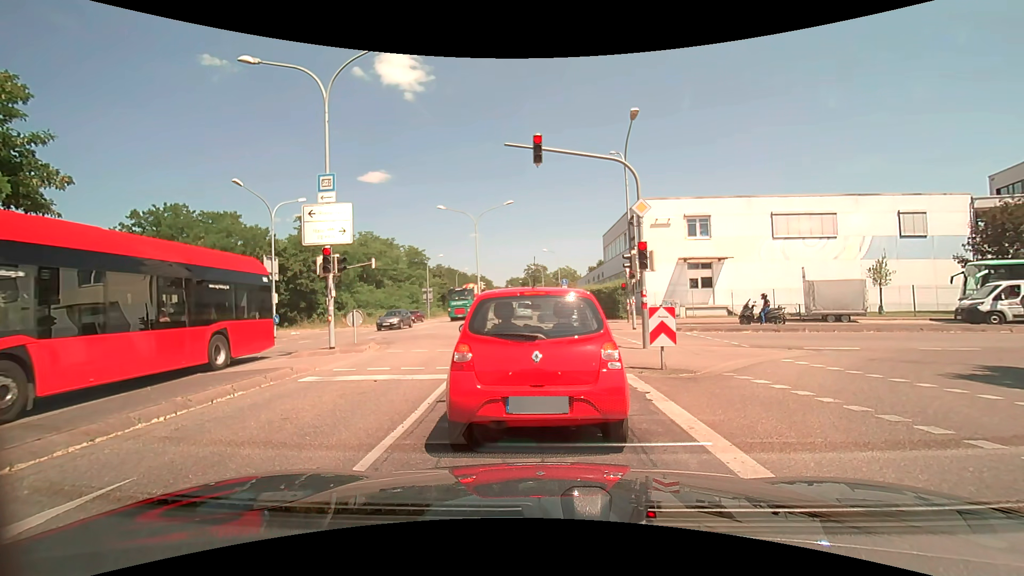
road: secondary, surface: asphalt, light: Day
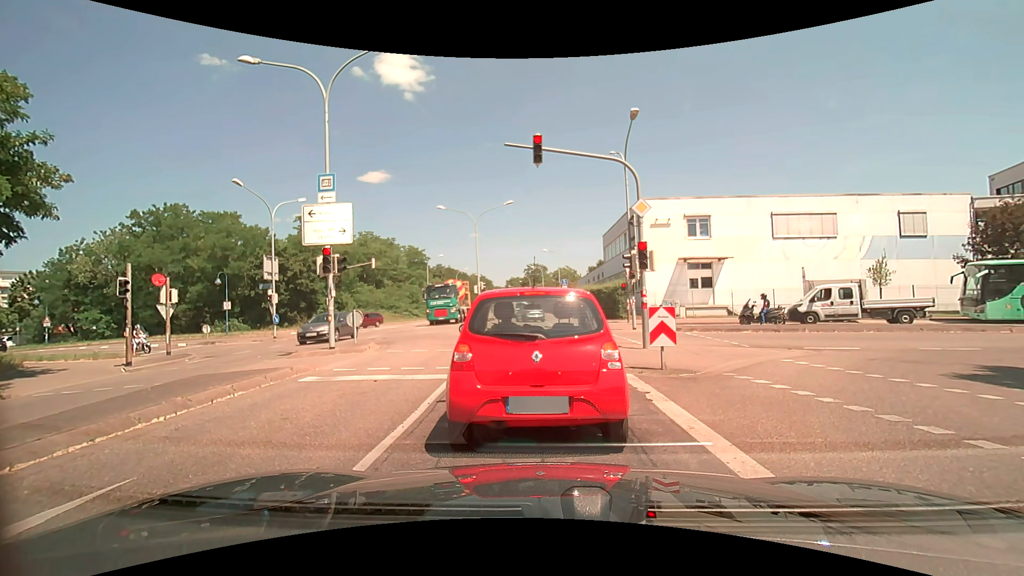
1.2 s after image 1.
(0.0, 0.0) m; 0°
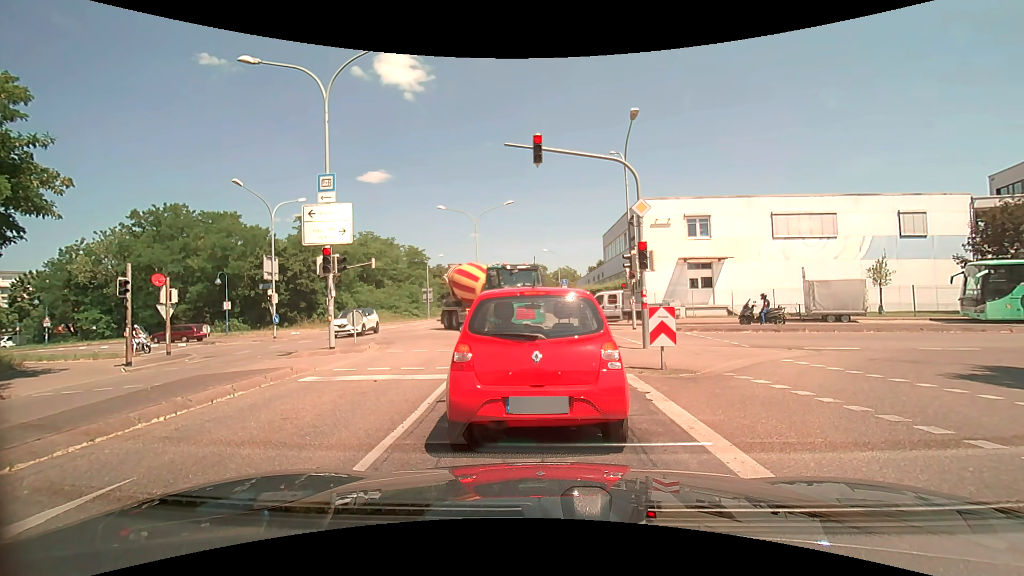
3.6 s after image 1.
(0.0, 0.0) m; 0°
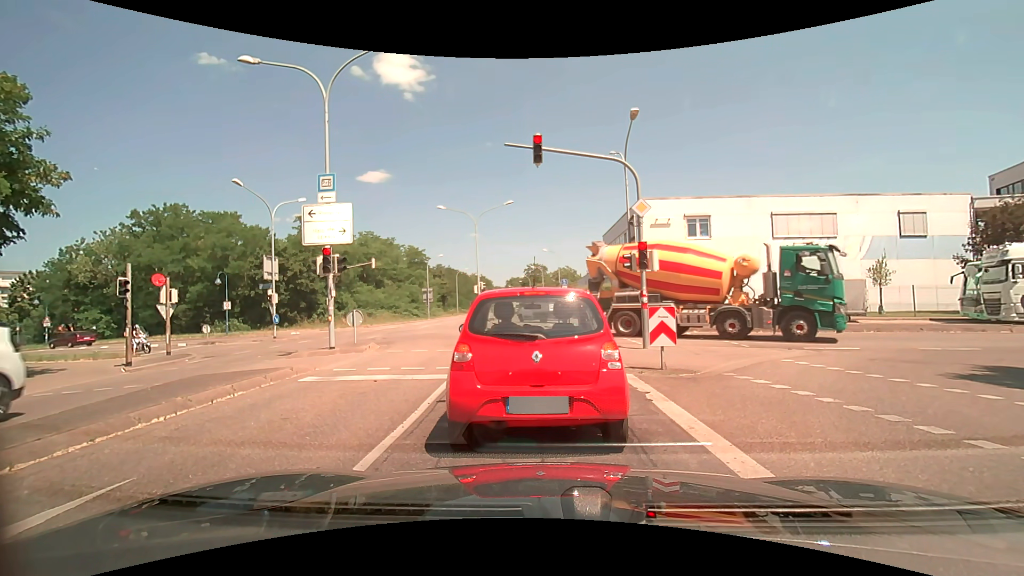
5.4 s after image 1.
(0.0, 0.0) m; 0°
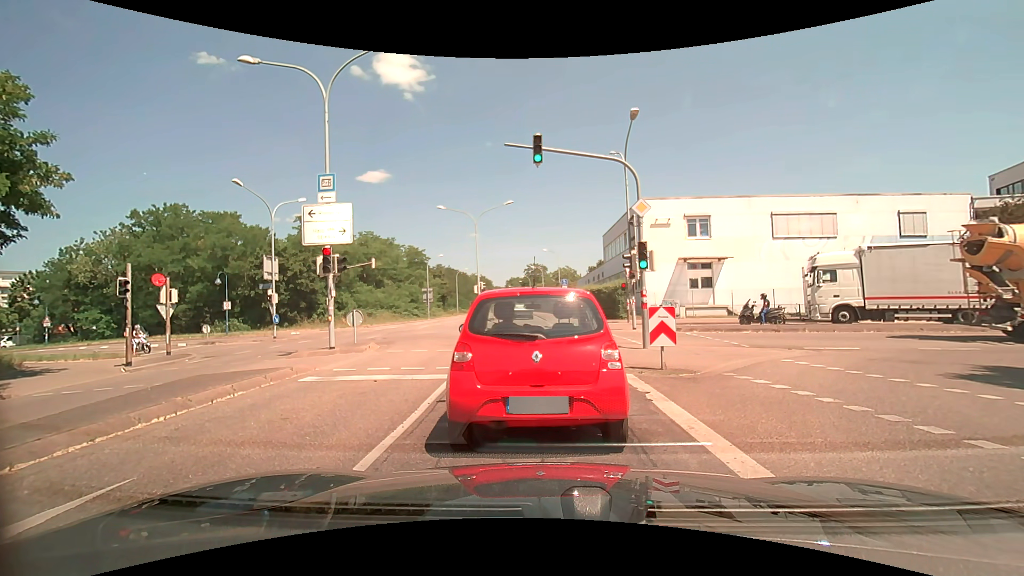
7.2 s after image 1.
(0.0, 0.0) m; 0°
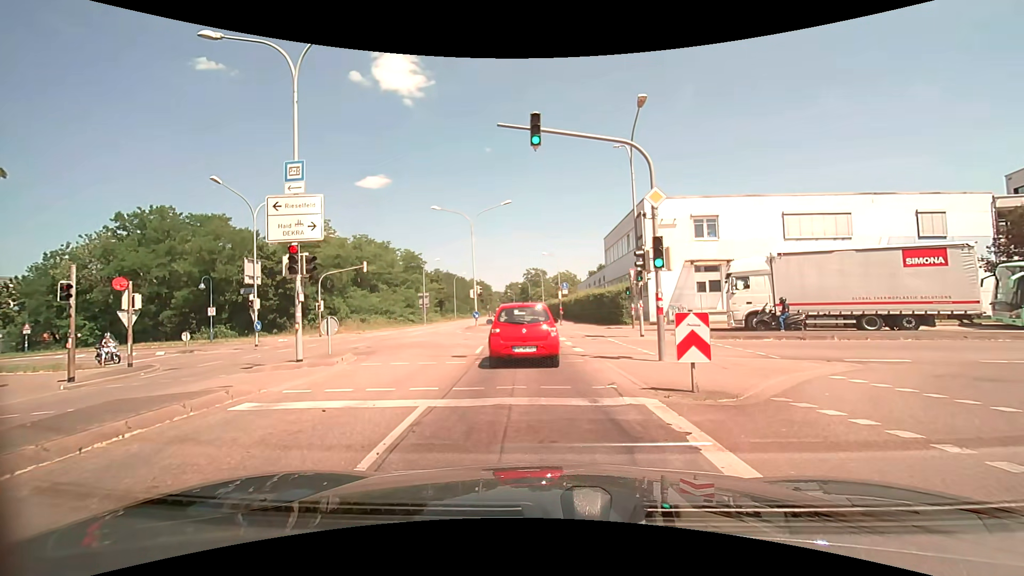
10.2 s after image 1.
(0.0, +2.2) m; 0°
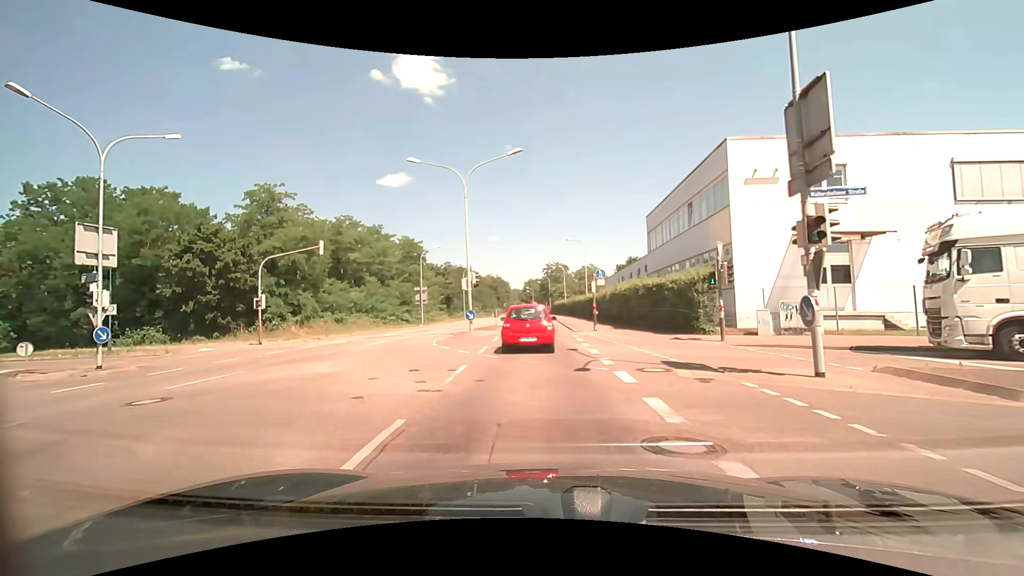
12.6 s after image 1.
(-0.4, +13.1) m; -3°
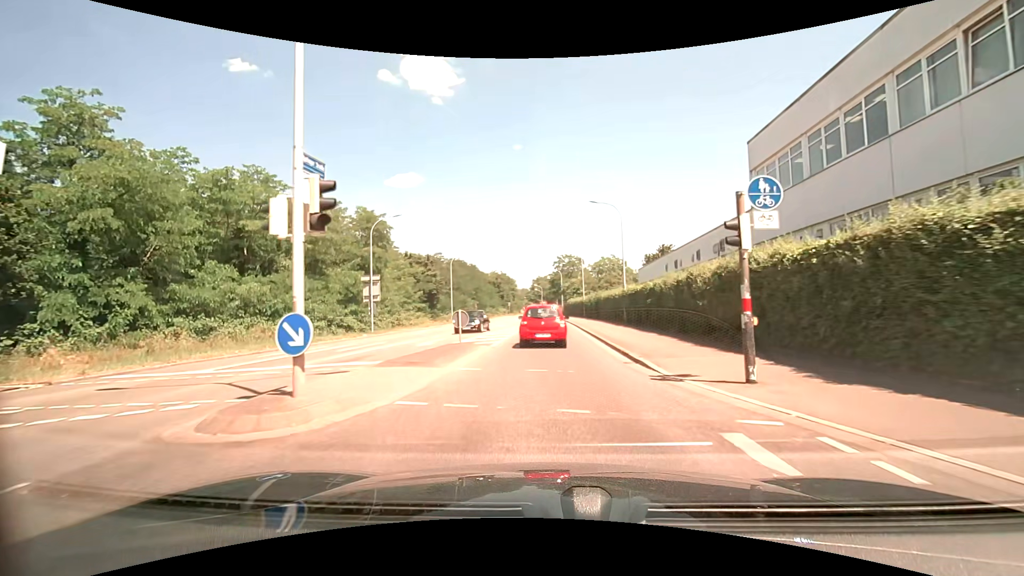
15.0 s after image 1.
(-0.2, +20.4) m; -1°
(0, +10) (0, +20) (0, +30) (0, +40) (0, +50) (0, +60) (0, +70) (0, +80) (-1, +90) (-1, +100) m
